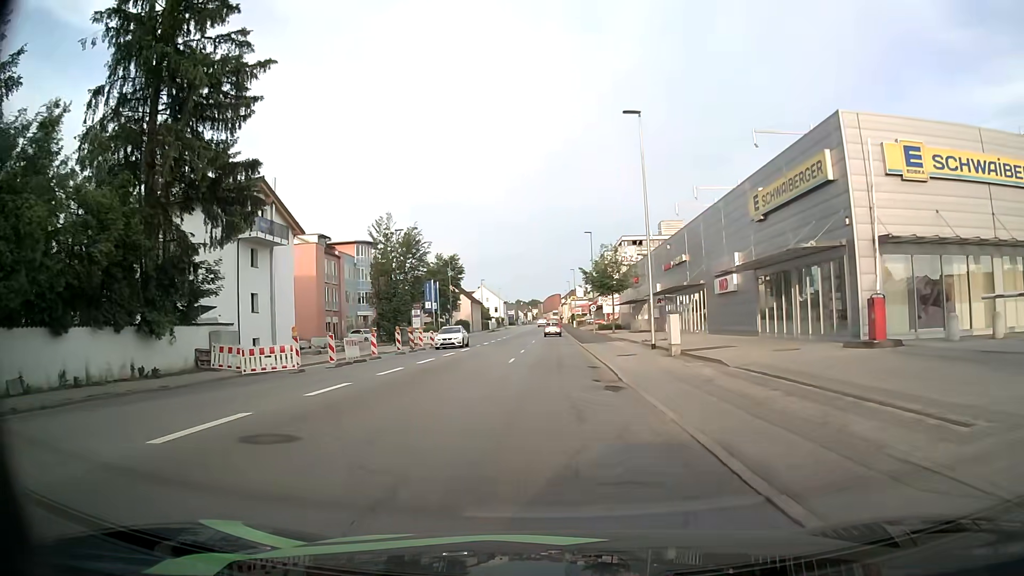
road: tertiary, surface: asphalt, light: Day
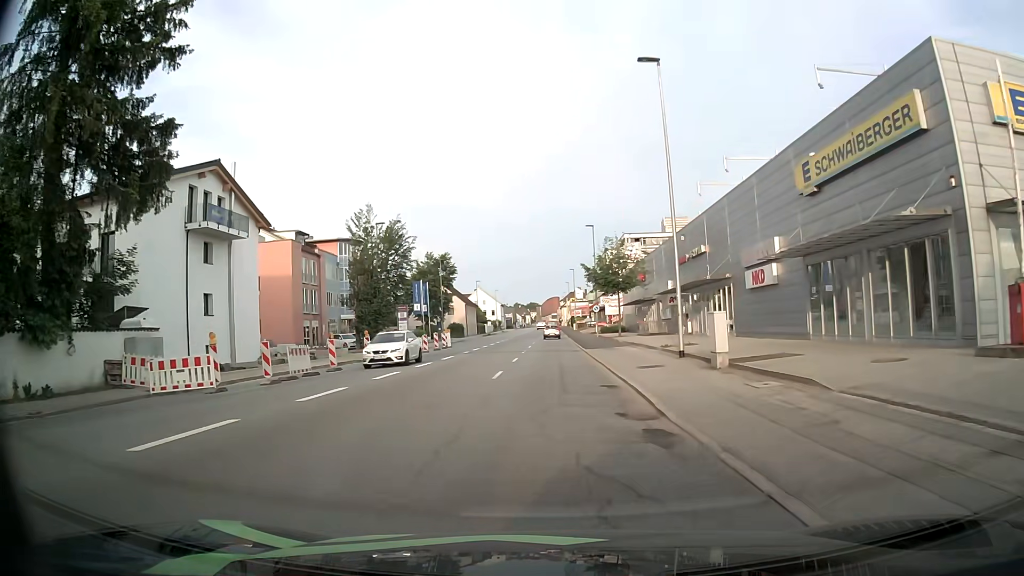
(0.0, +6.3) m; +1°
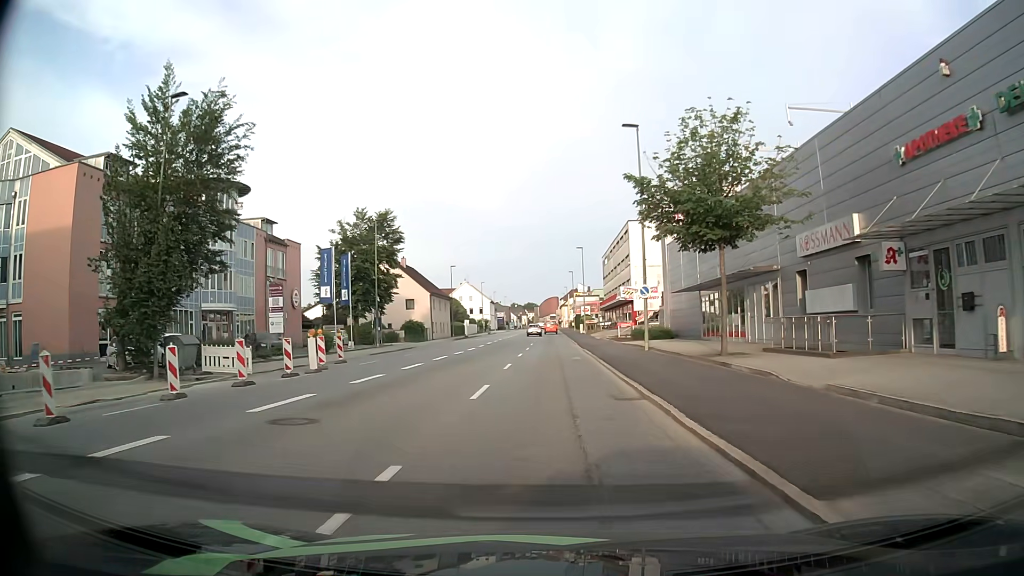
(-0.1, +32.5) m; 0°
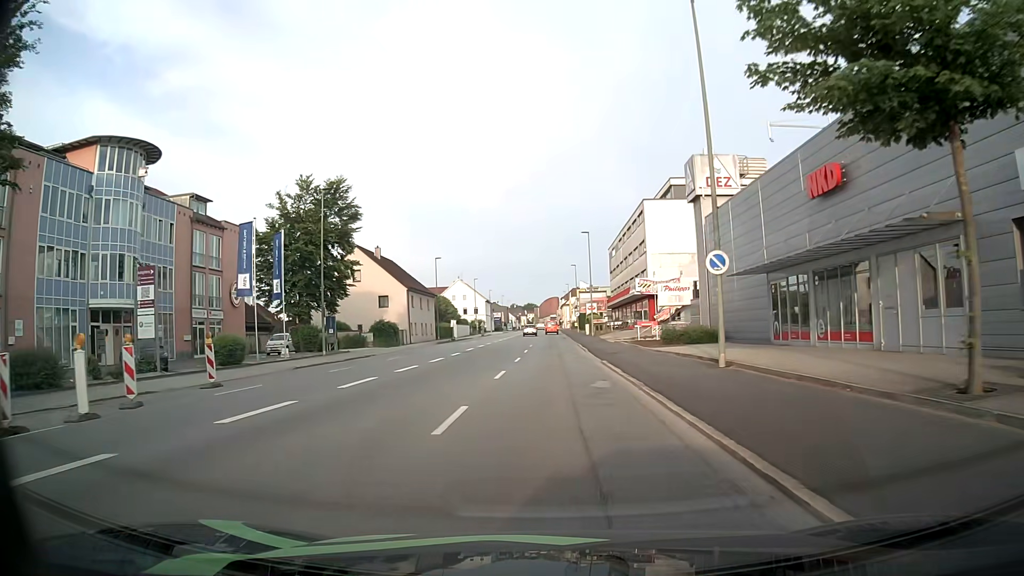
(0.0, +13.3) m; 0°
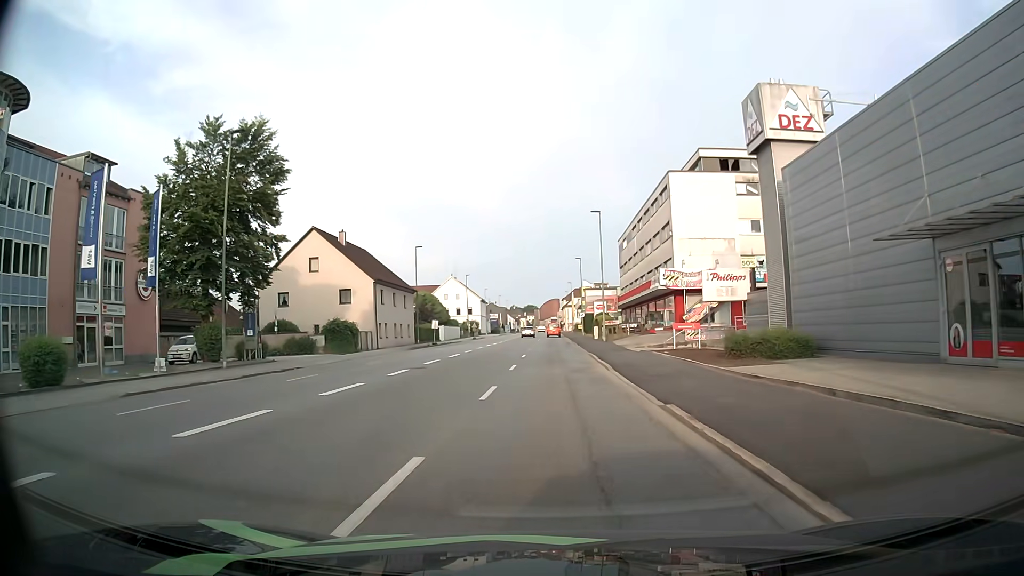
(0.0, +13.4) m; 0°
(0, +10) (0, +20) (0, +30) (0, +40) (0, +50) (0, +60) (0, +70) (0, +80) (0, +90) (0, +100) m
